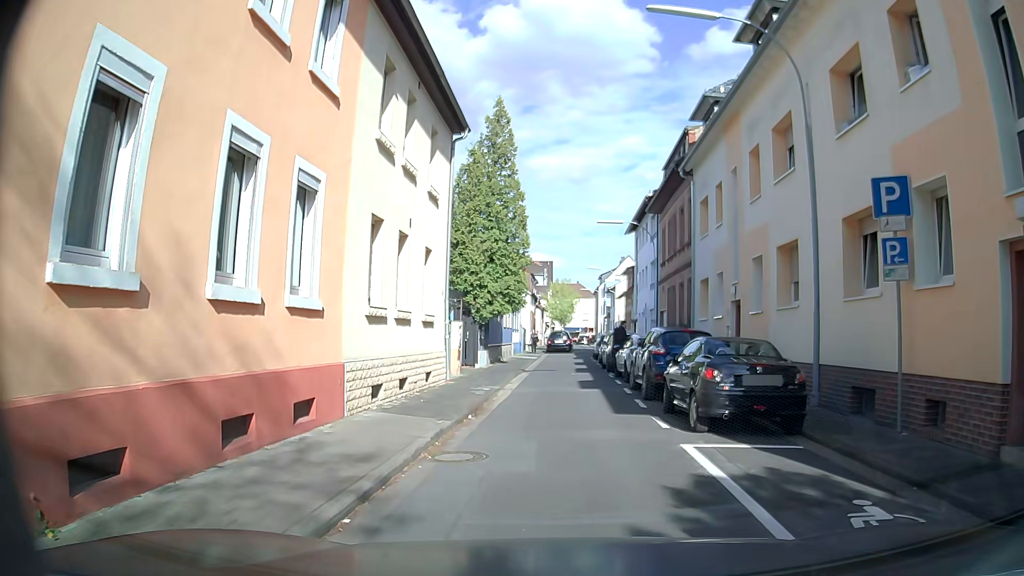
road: residential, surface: asphalt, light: Day
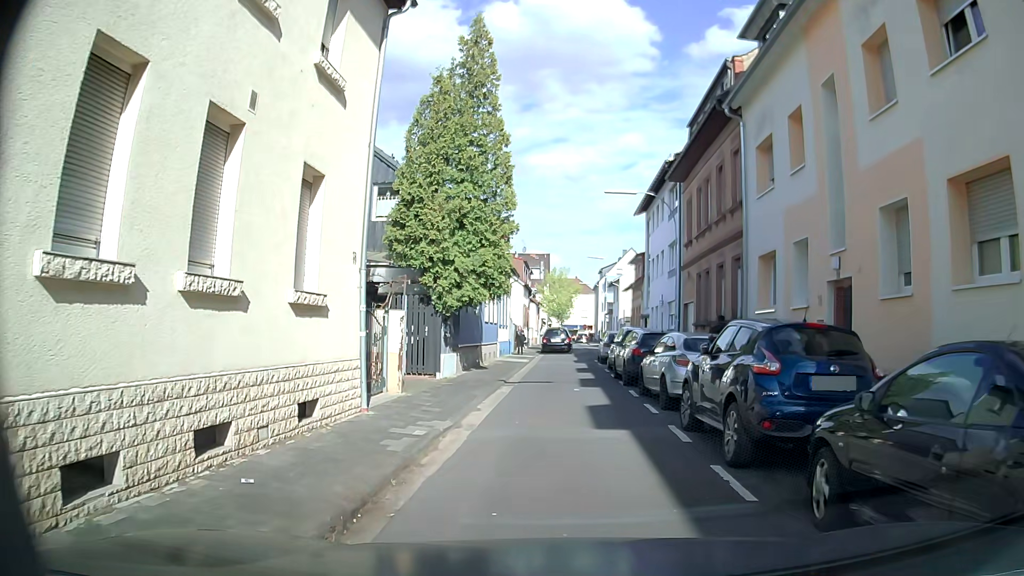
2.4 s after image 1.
(0.0, +7.5) m; 0°
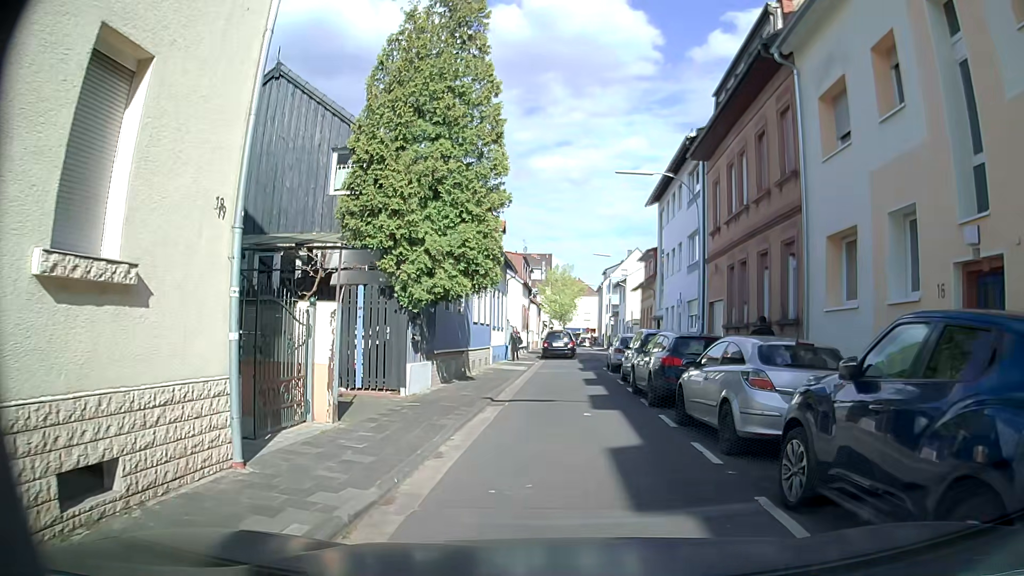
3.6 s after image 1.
(0.0, +4.4) m; -1°
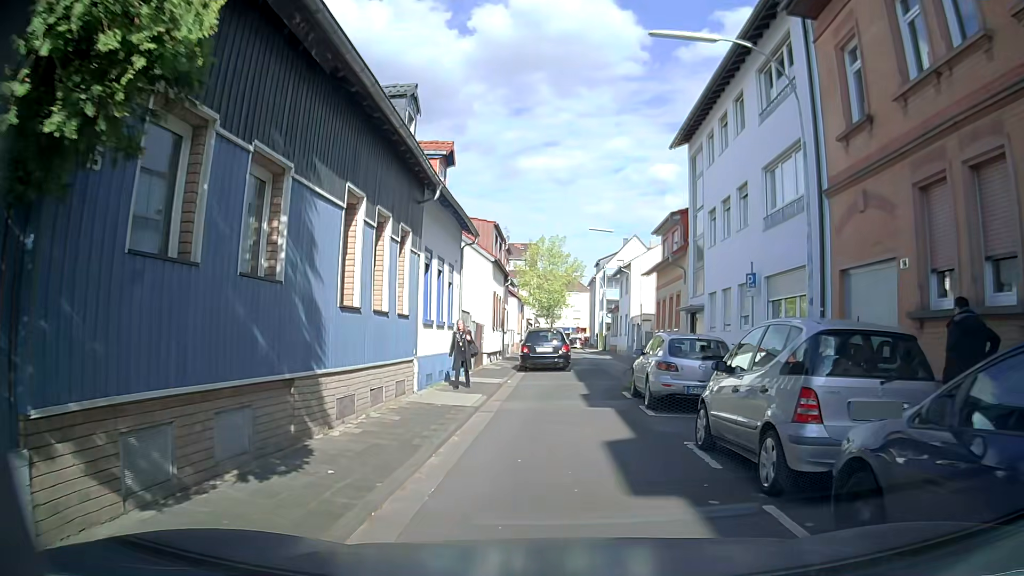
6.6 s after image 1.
(+0.2, +12.4) m; +1°
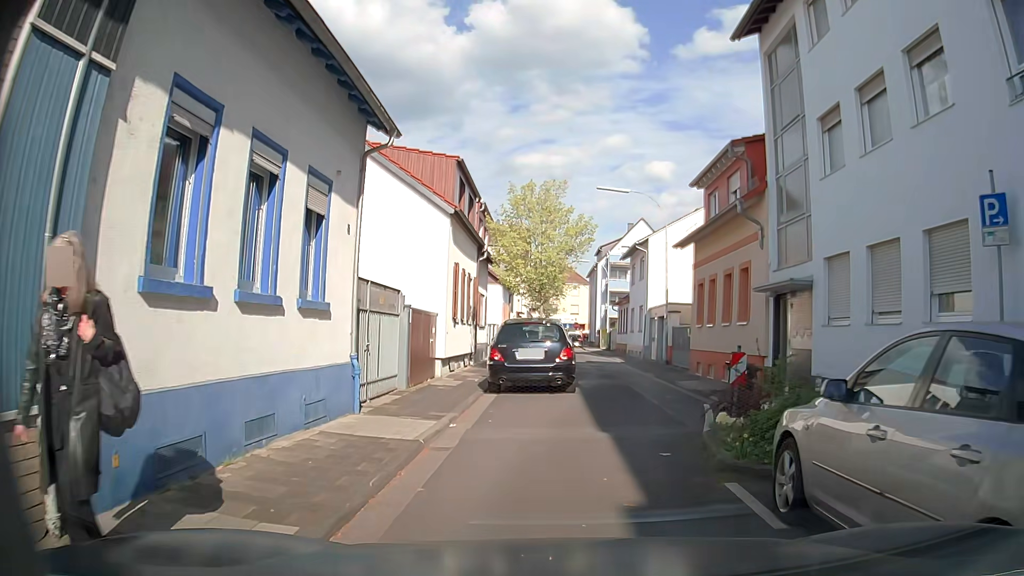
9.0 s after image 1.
(+0.1, +10.5) m; -1°
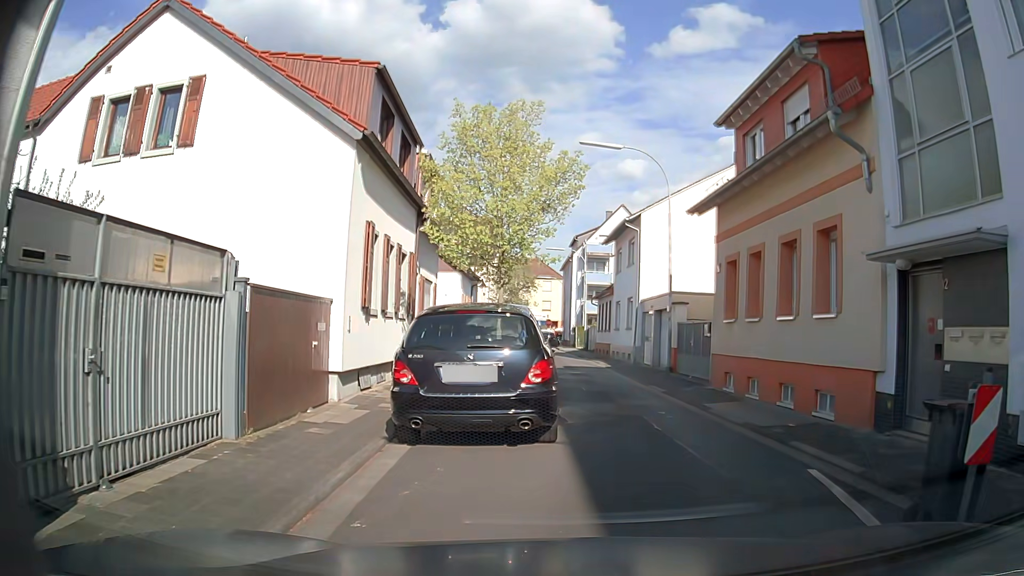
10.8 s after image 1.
(+0.2, +6.9) m; +4°
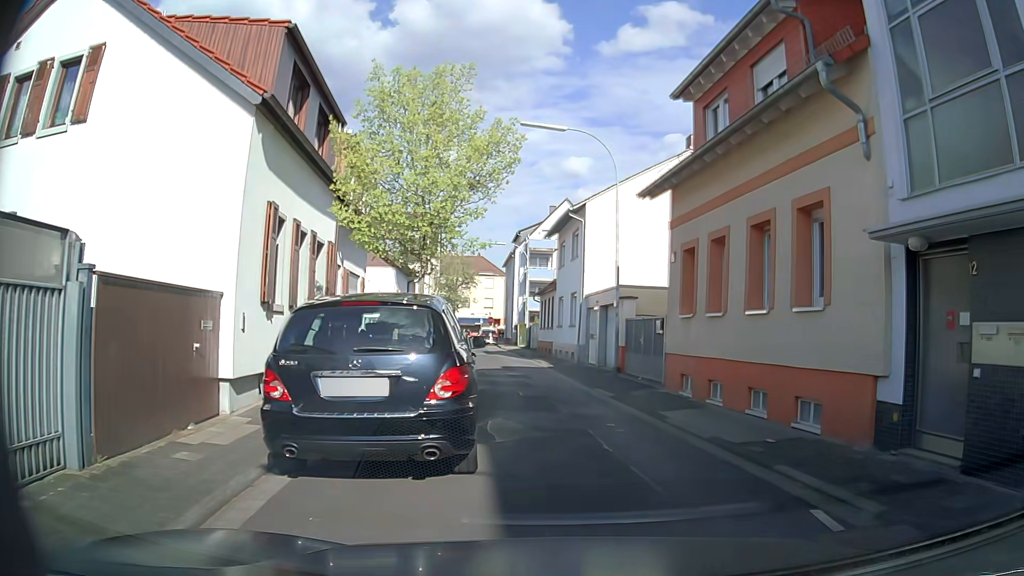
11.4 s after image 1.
(0.0, +1.8) m; +5°
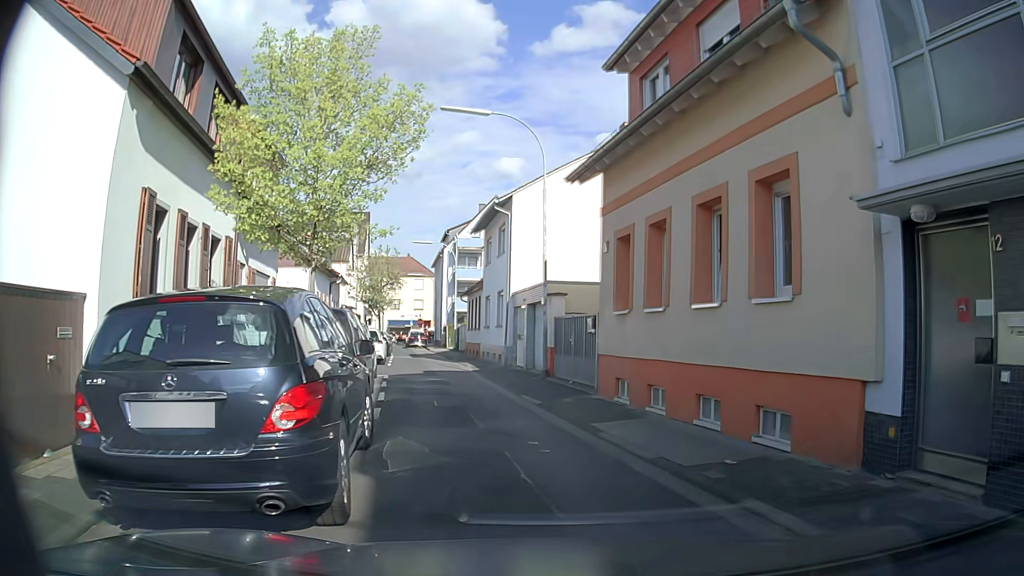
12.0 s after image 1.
(0.0, +1.6) m; +5°
